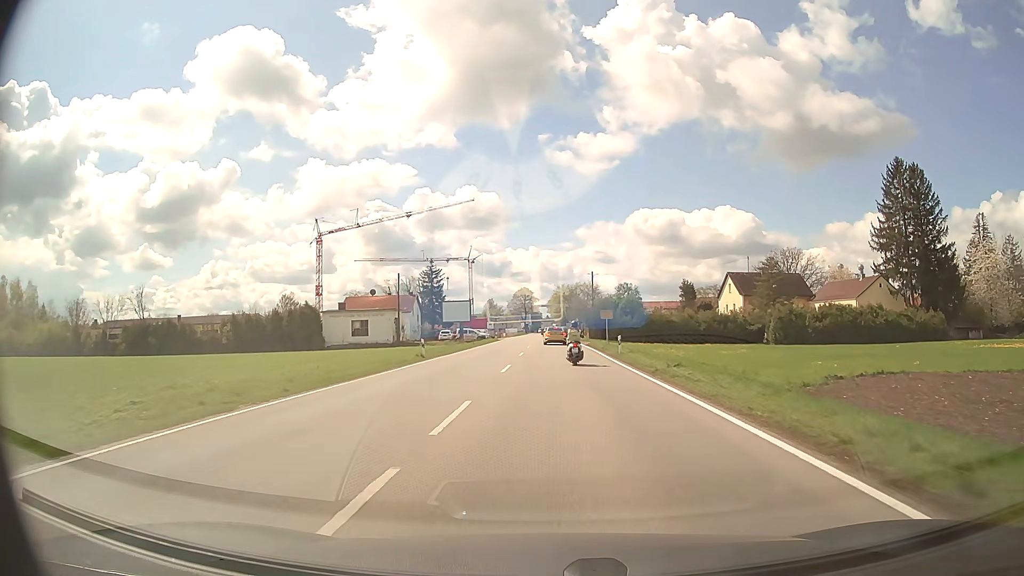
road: secondary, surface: asphalt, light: Day
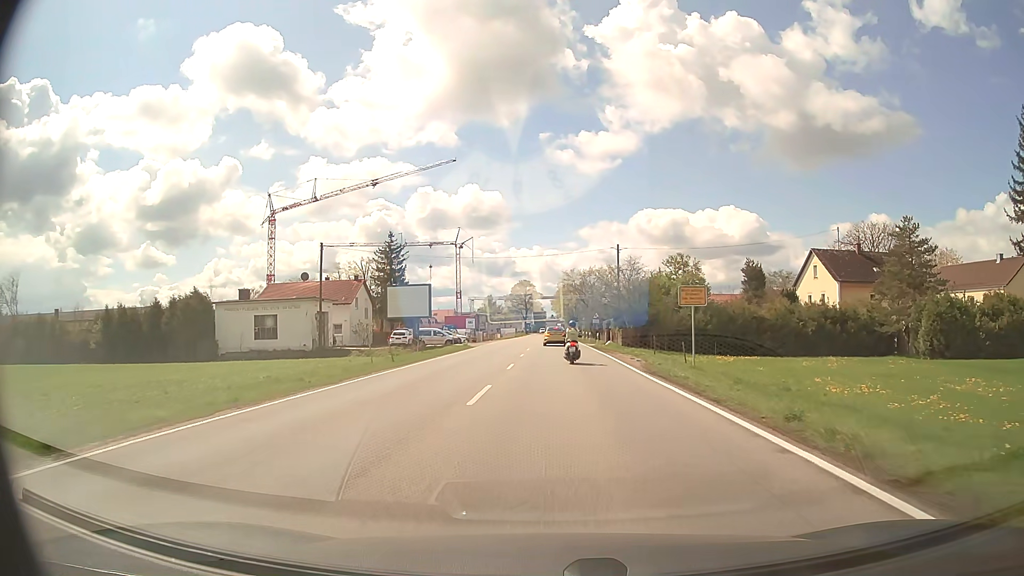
(+0.1, +32.5) m; -1°
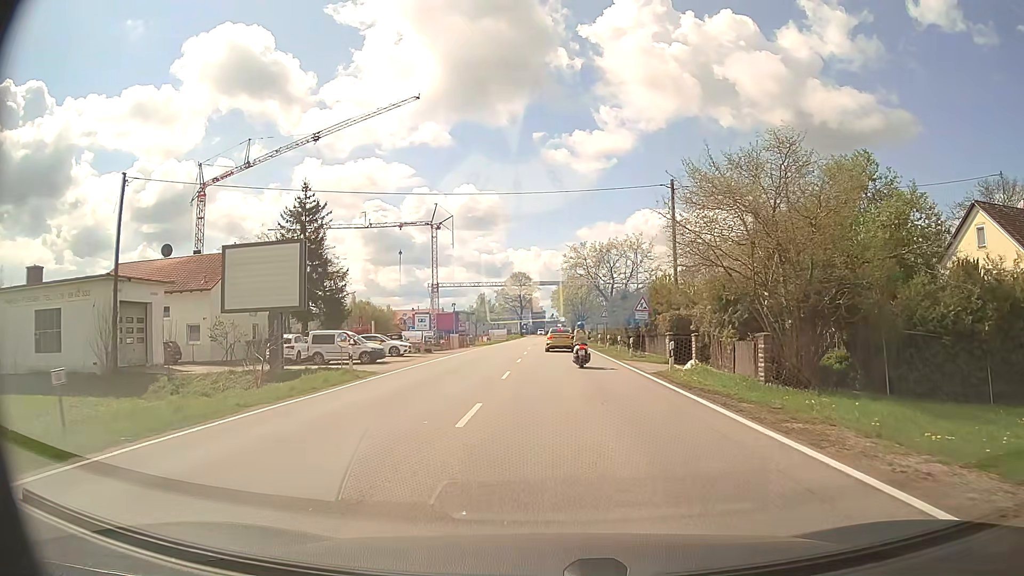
(0.0, +29.8) m; 0°
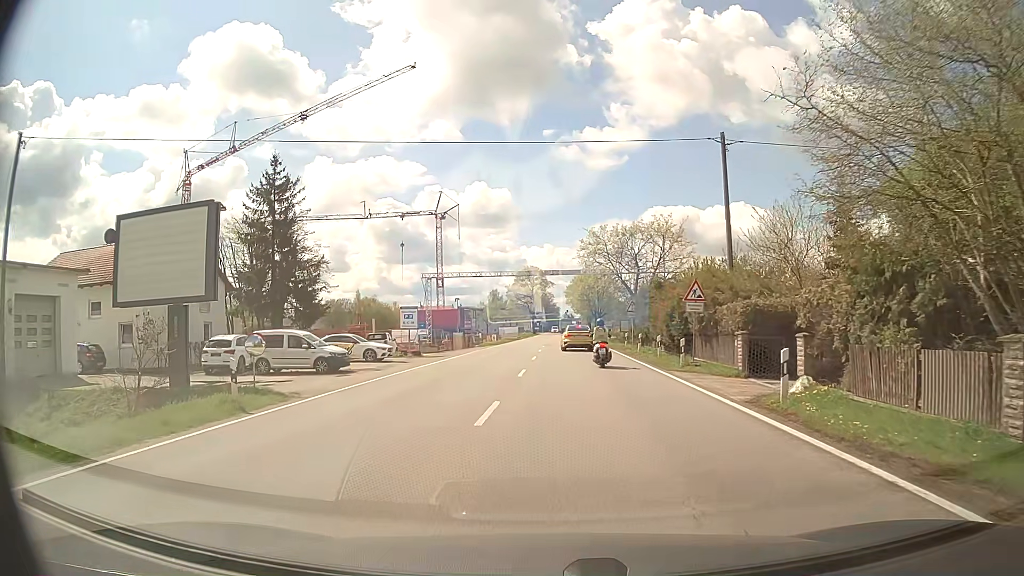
(-0.1, +8.8) m; -1°
